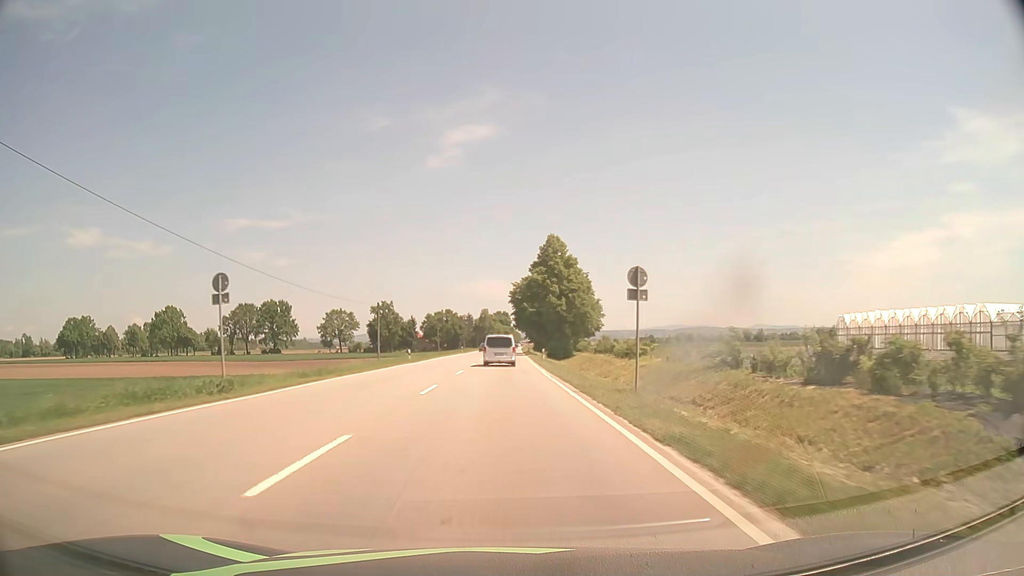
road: primary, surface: asphalt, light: Day
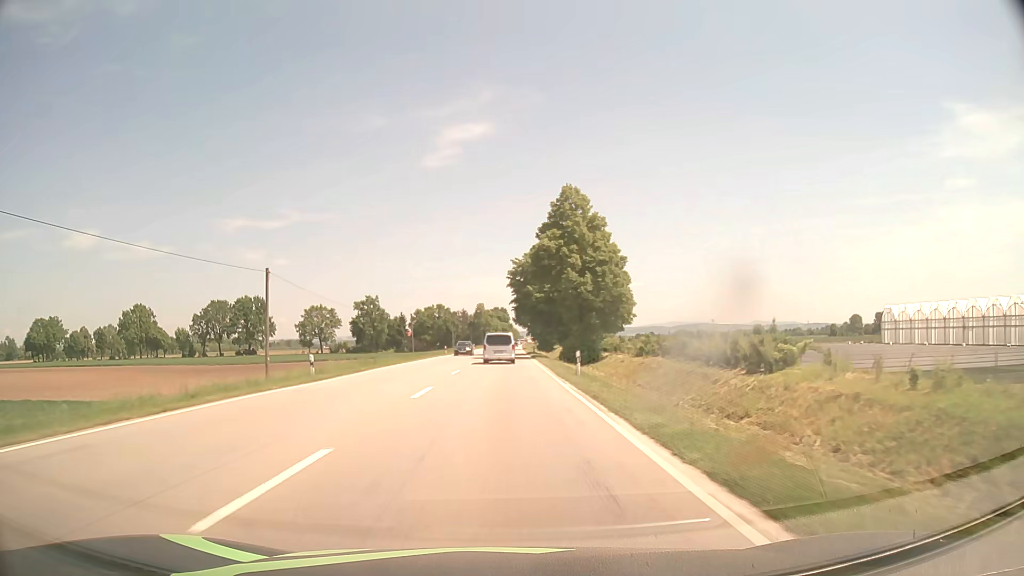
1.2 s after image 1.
(0.0, +25.6) m; 0°
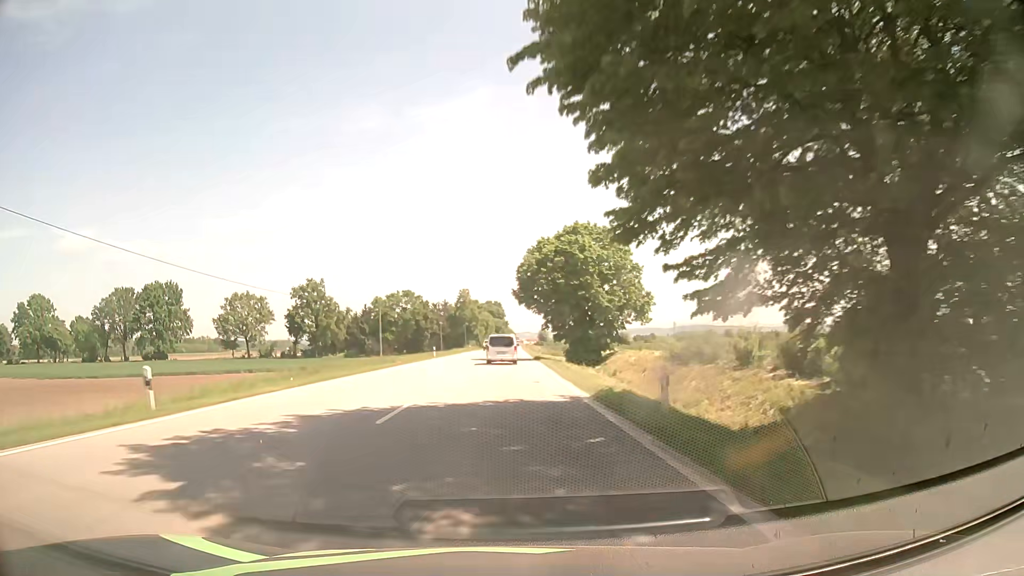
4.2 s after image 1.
(+0.1, +64.8) m; +1°
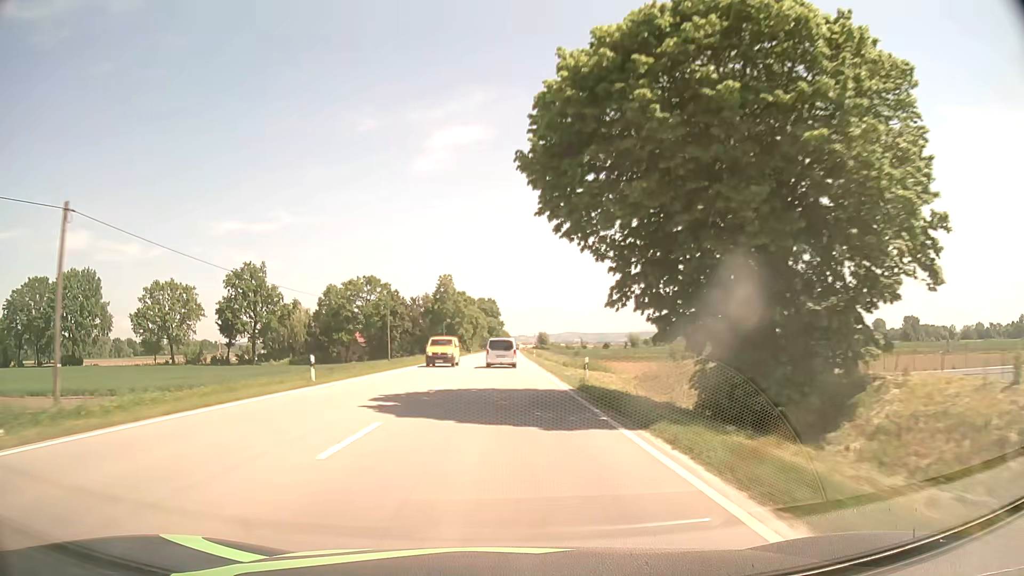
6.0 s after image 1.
(-0.3, +39.7) m; 0°
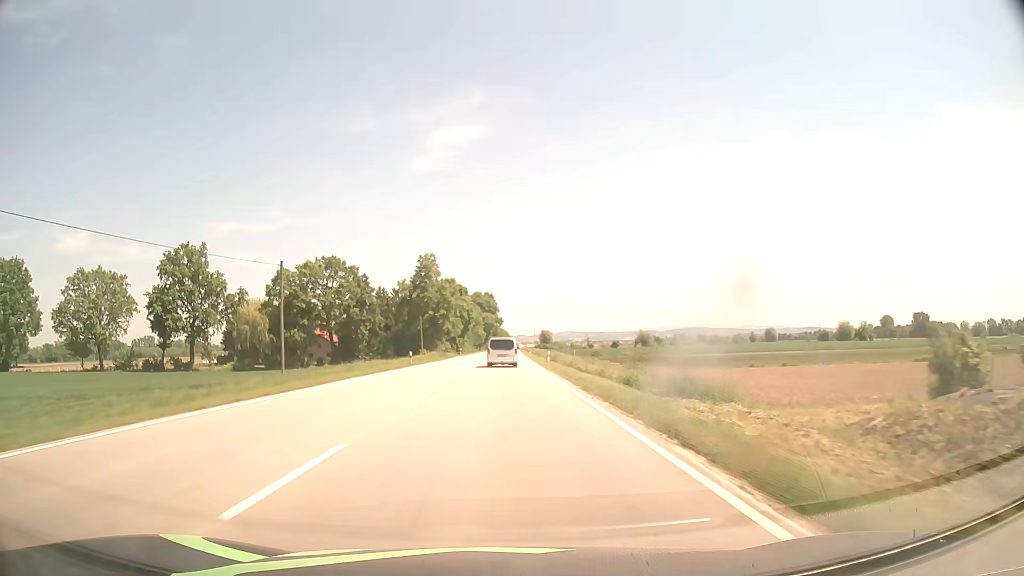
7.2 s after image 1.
(0.0, +26.8) m; 0°
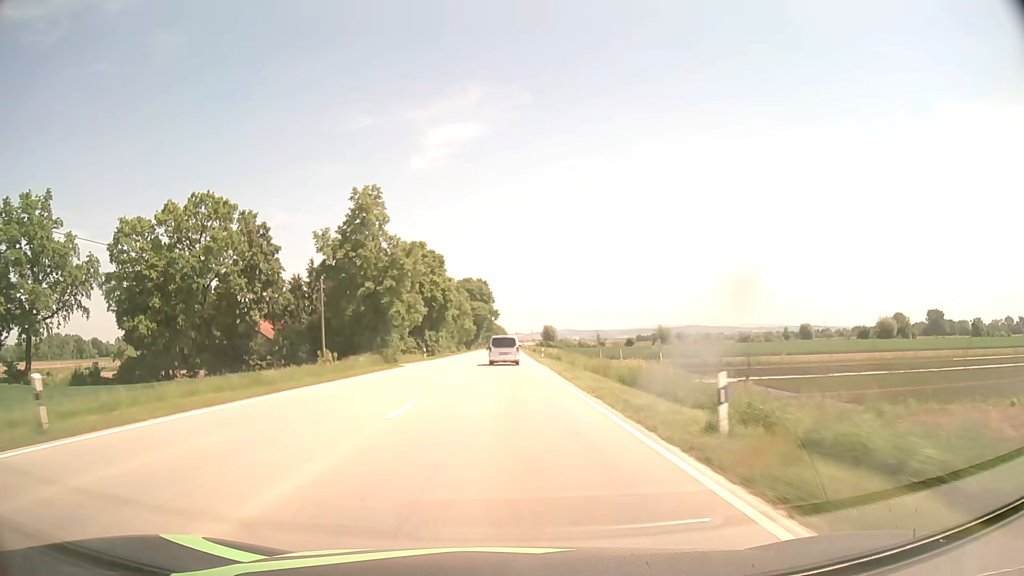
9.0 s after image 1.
(+0.2, +40.7) m; 0°
(0, +10) (0, +20) (0, +30) (0, +40) (0, +50) (0, +60) (0, +70) (0, +80) (+1, +90) (+1, +100) m
